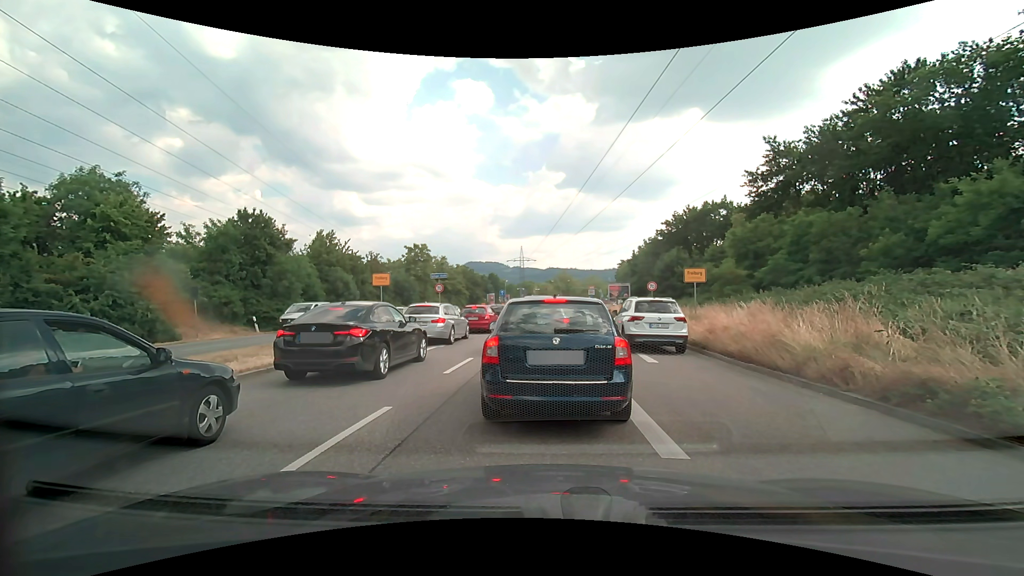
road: primary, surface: asphalt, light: Day
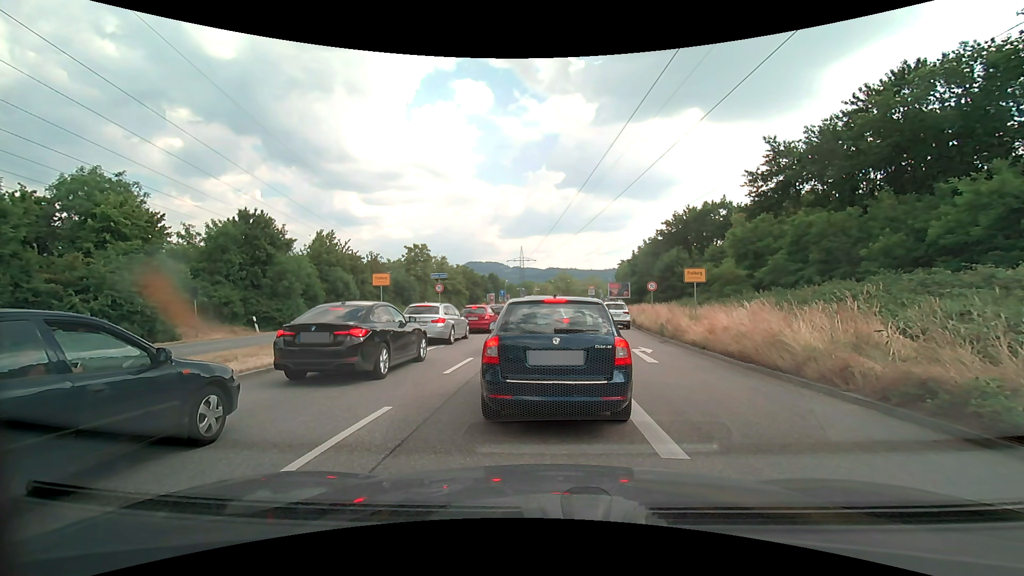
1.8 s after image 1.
(0.0, 0.0) m; 0°
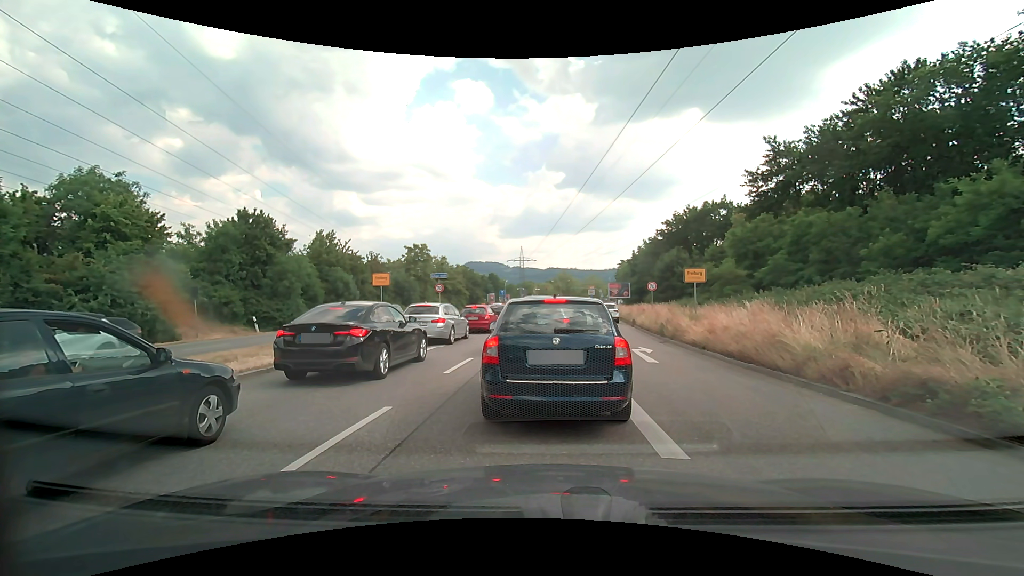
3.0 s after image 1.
(0.0, 0.0) m; 0°
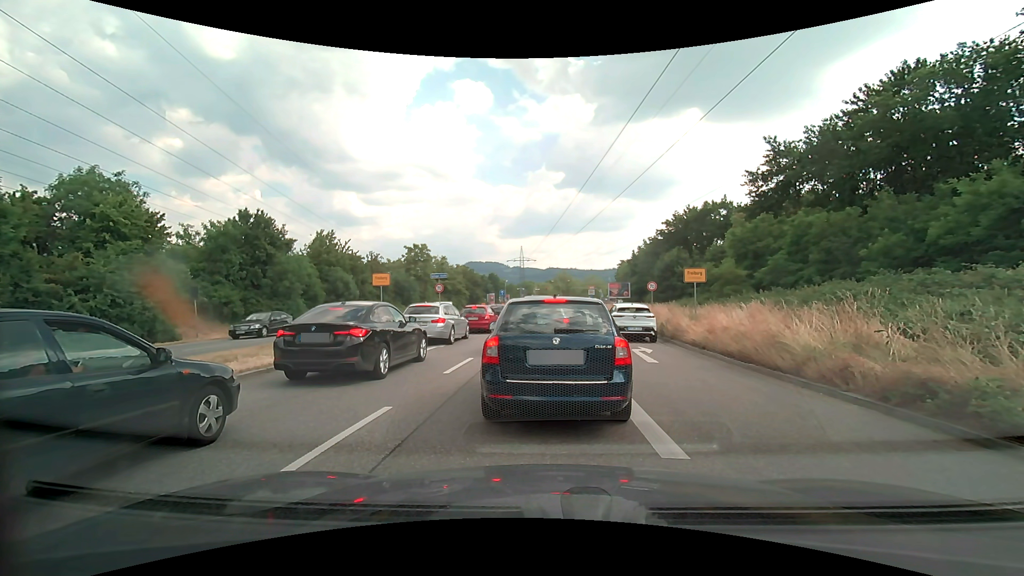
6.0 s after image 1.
(0.0, 0.0) m; 0°
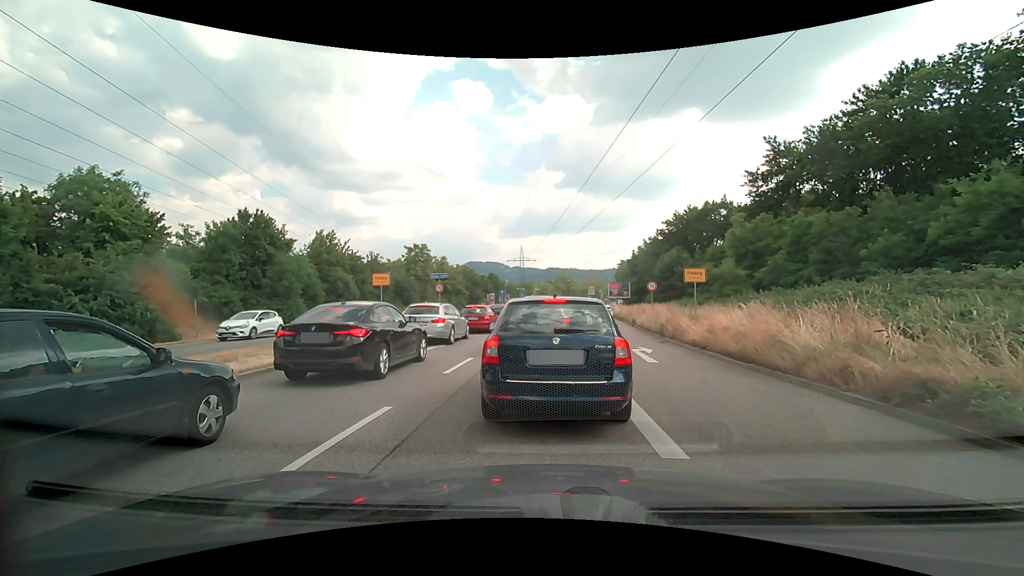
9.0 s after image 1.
(0.0, 0.0) m; 0°
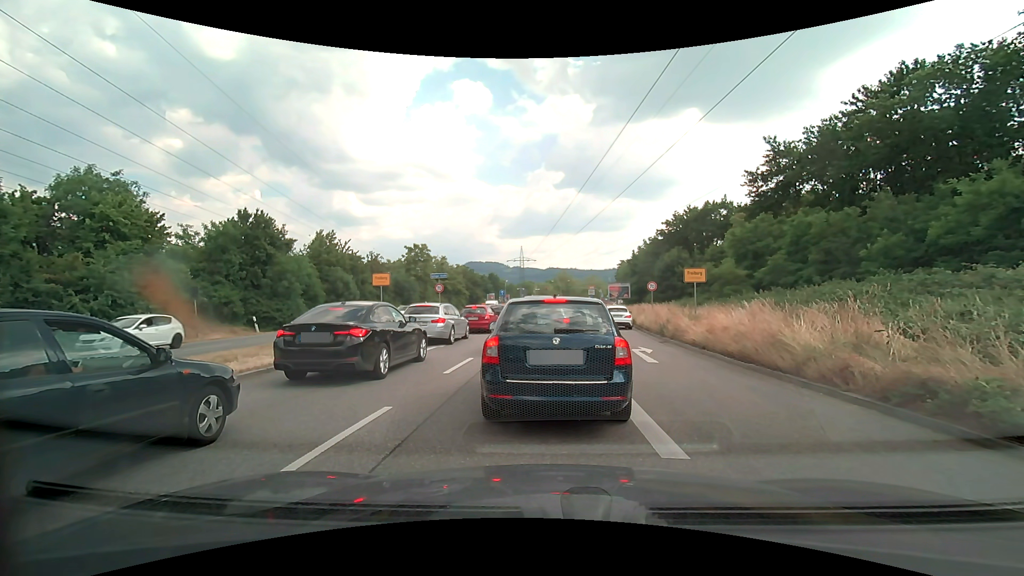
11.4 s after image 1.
(0.0, 0.0) m; 0°
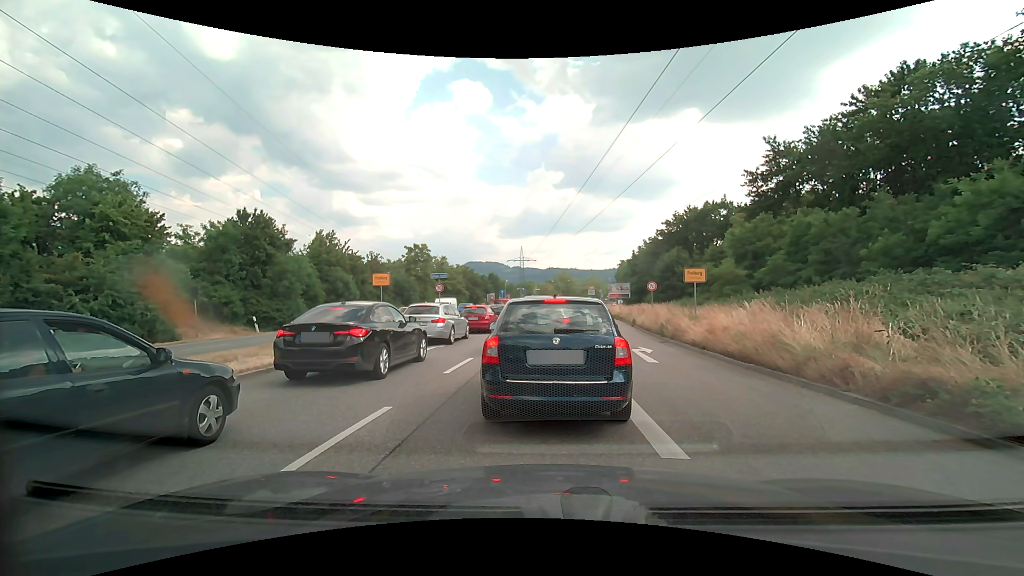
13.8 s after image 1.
(0.0, 0.0) m; 0°
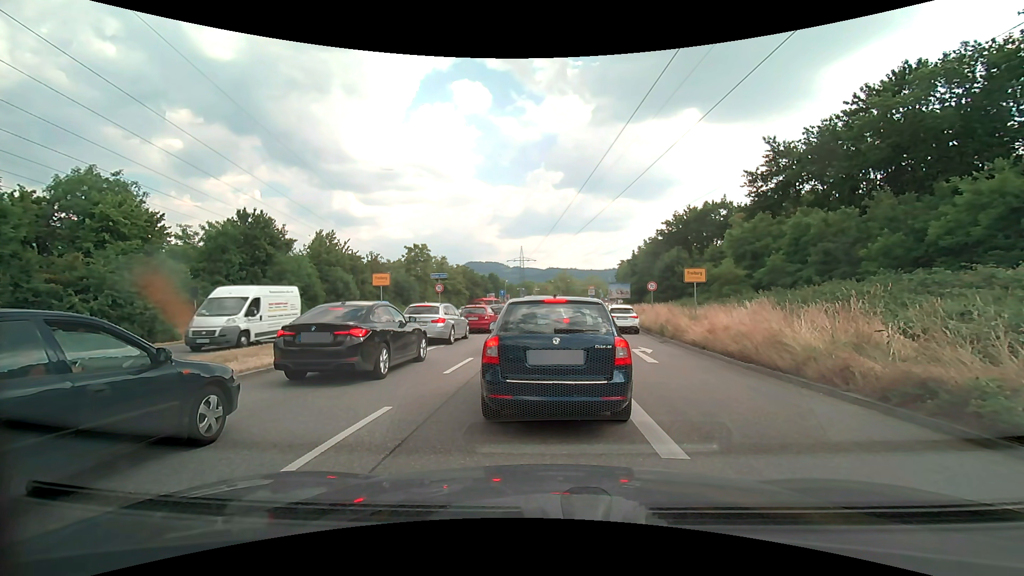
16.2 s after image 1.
(0.0, 0.0) m; 0°
(0, +10) (0, +20) (+1, +30) (+2, +40) (+4, +50) (+5, +60) (+6, +70) (+6, +80) (+6, +90) (+7, +100) m
